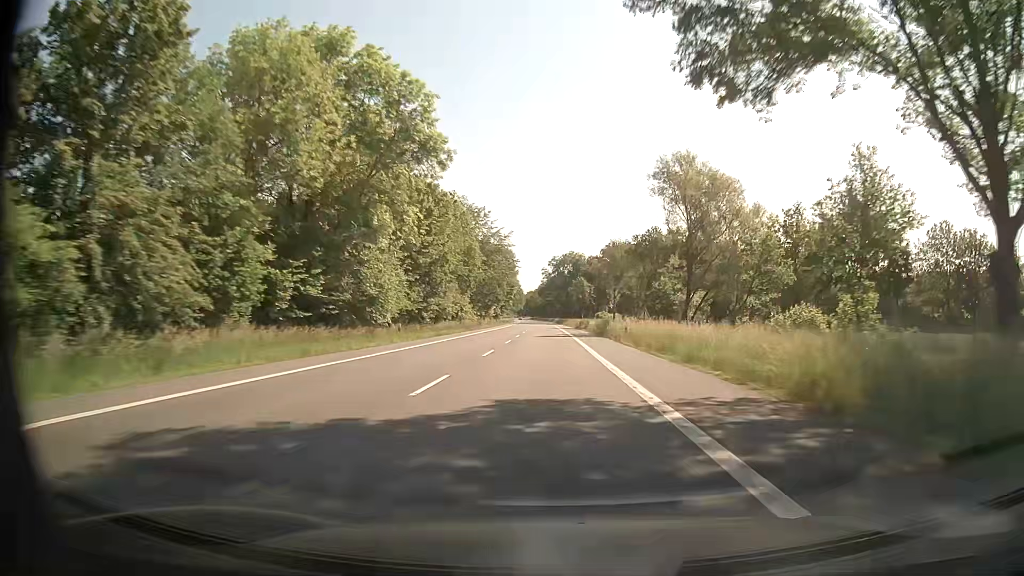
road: secondary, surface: asphalt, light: Day
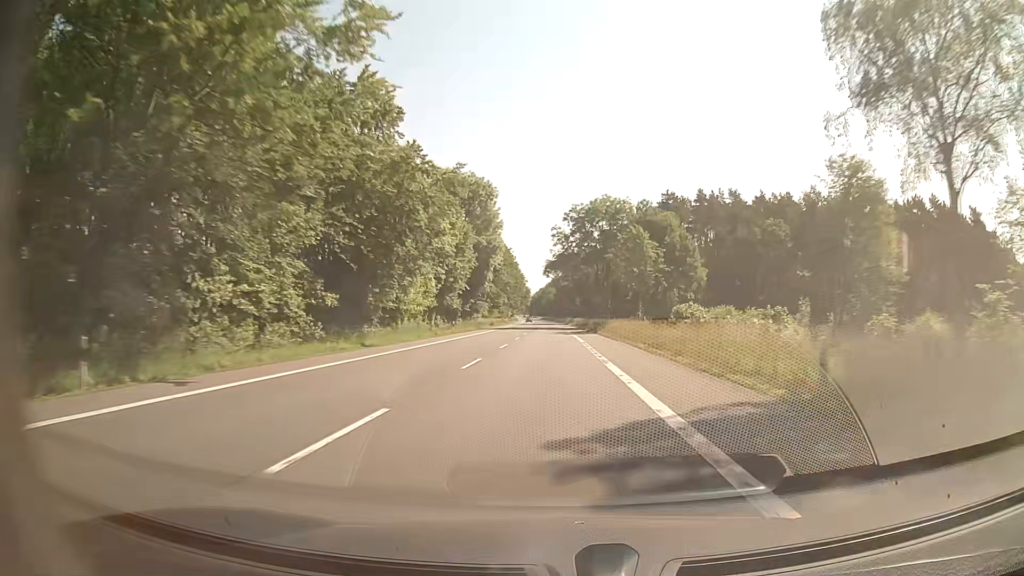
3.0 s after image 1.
(-1.0, +79.0) m; -1°
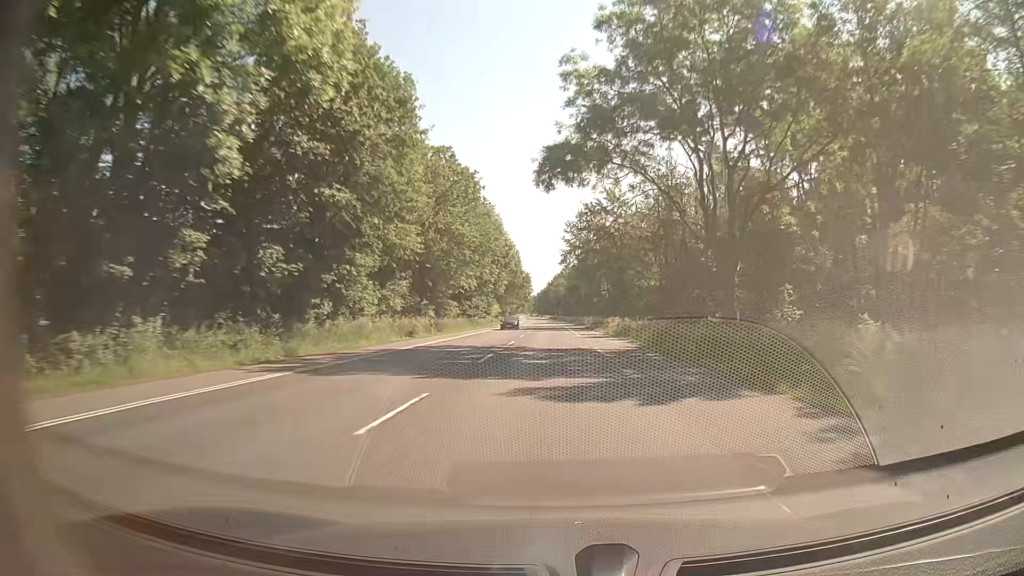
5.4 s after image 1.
(-0.4, +63.2) m; -1°
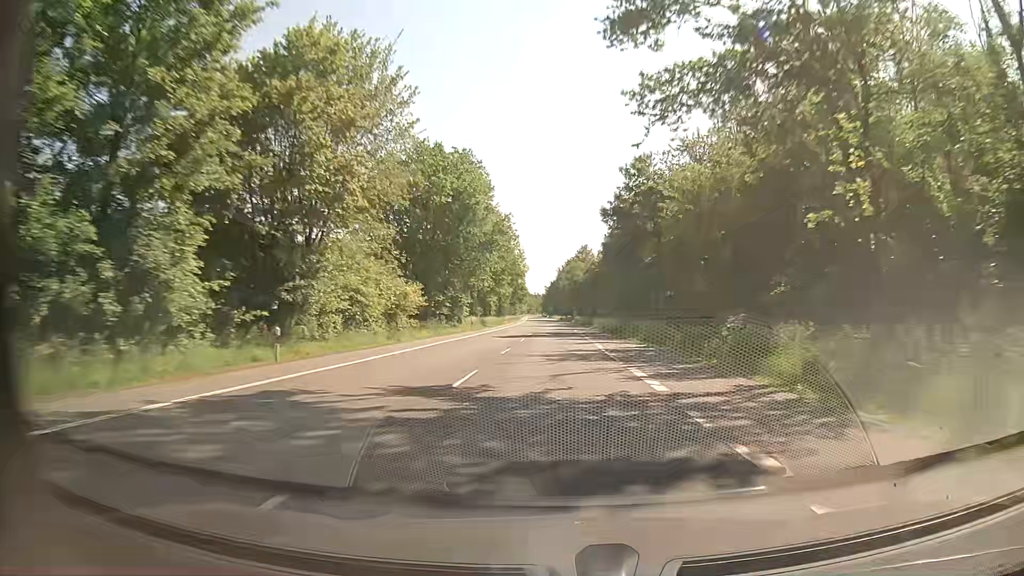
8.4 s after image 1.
(-0.3, +79.0) m; -1°
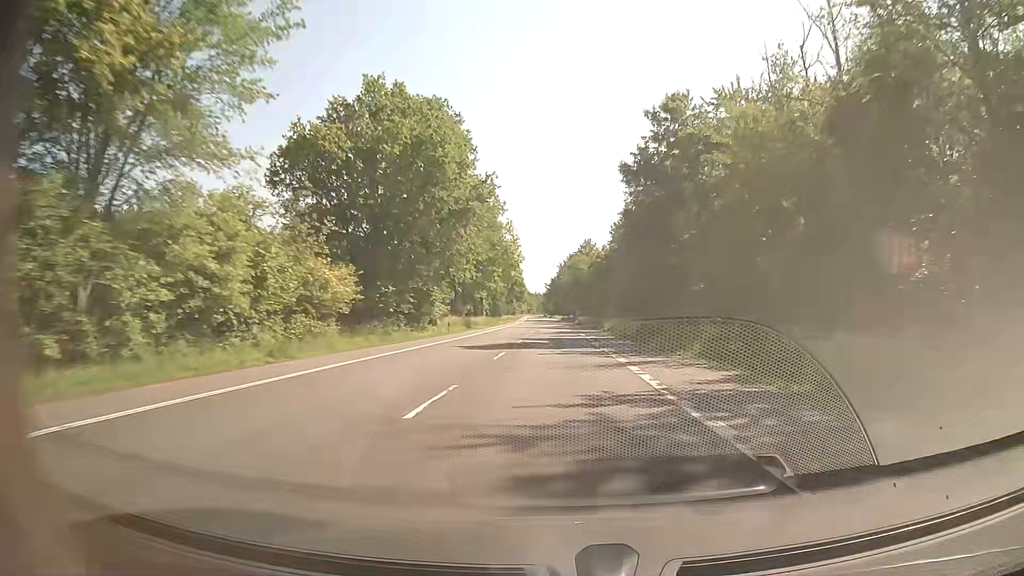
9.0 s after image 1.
(0.0, +15.8) m; 0°
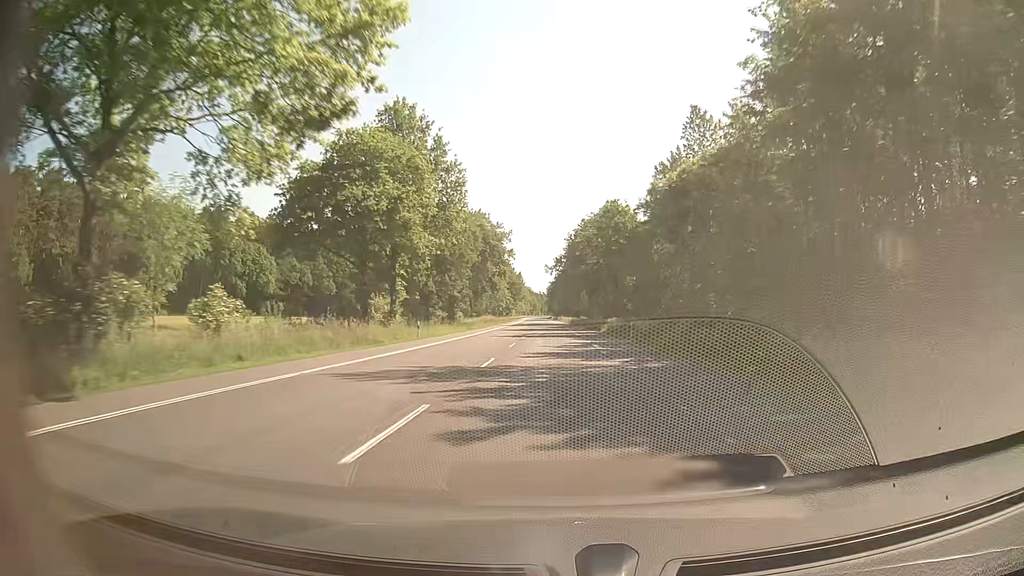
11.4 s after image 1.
(+0.5, +63.2) m; 0°
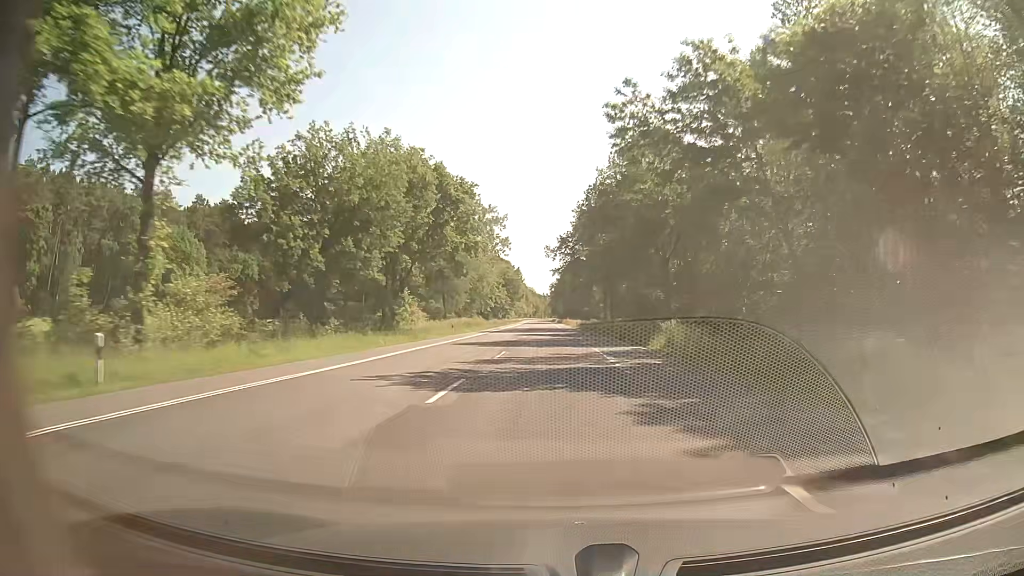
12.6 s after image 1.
(-0.2, +31.6) m; -1°
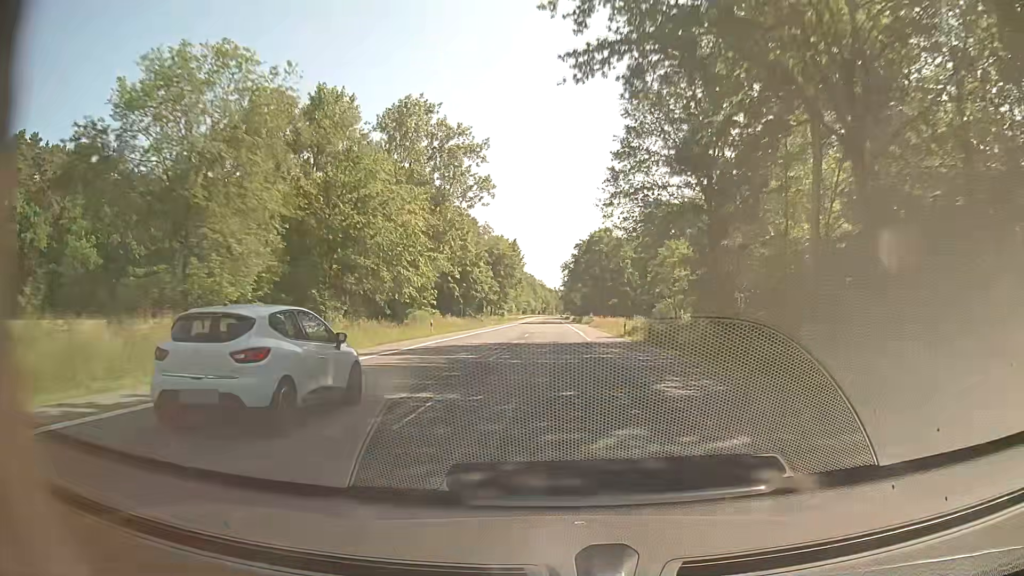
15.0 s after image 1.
(-0.4, +63.2) m; -1°
(0, +10) (0, +20) (0, +30) (0, +40) (0, +50) (0, +60) (0, +70) (0, +80) (0, +90) (0, +100) m
